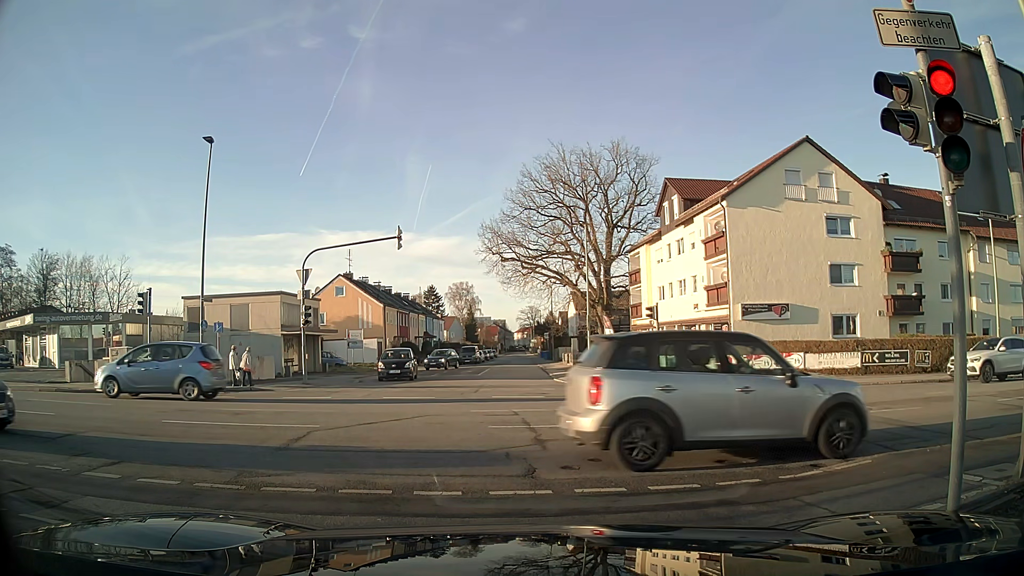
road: tertiary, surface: asphalt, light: Day
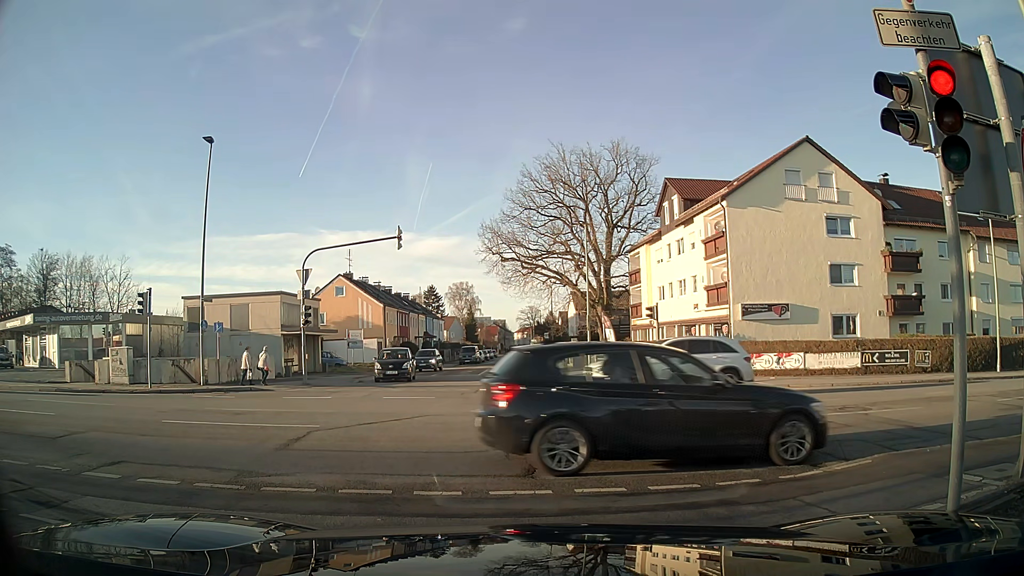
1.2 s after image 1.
(0.0, 0.0) m; 0°
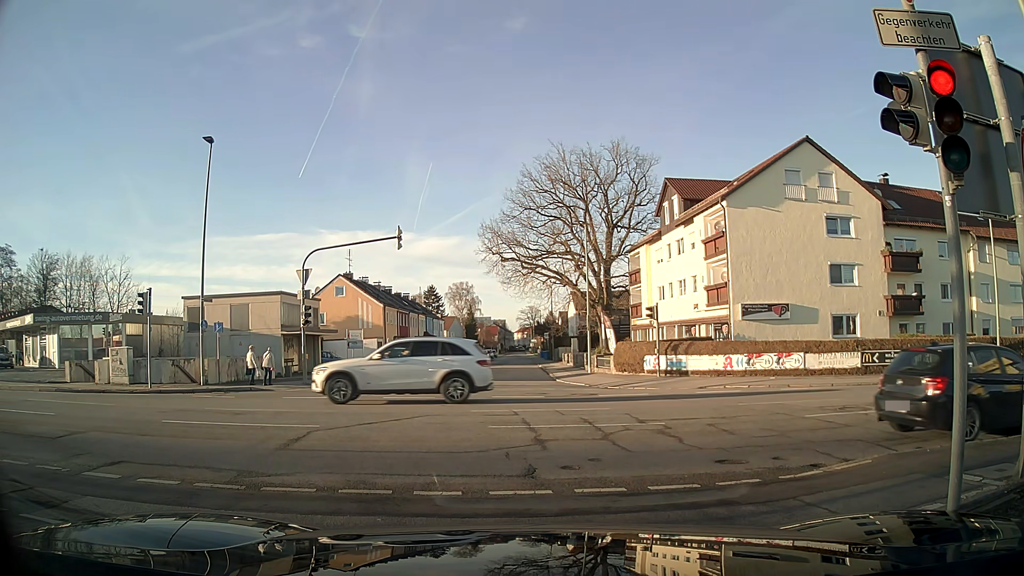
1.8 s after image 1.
(0.0, 0.0) m; 0°
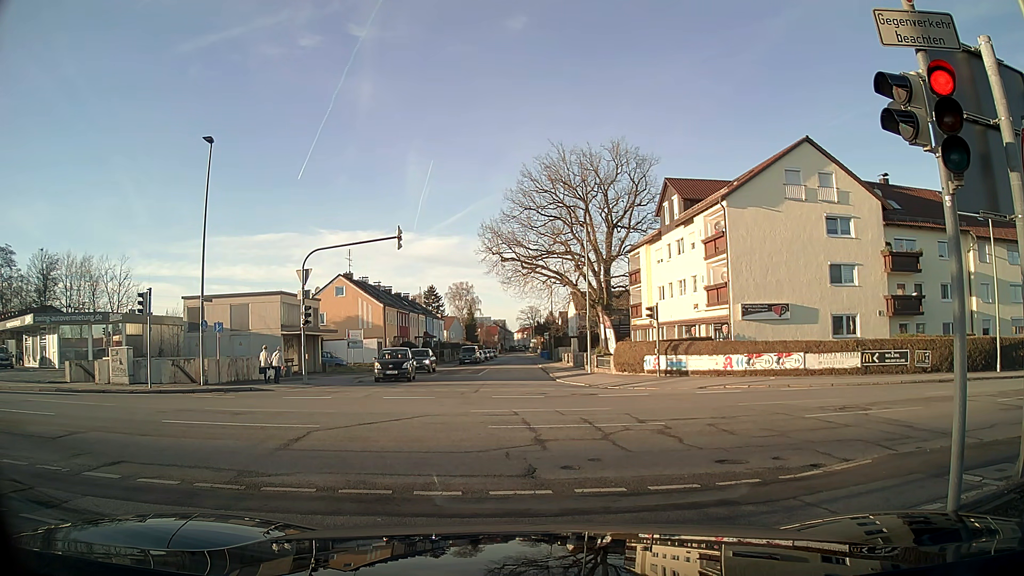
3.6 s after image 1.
(0.0, 0.0) m; 0°
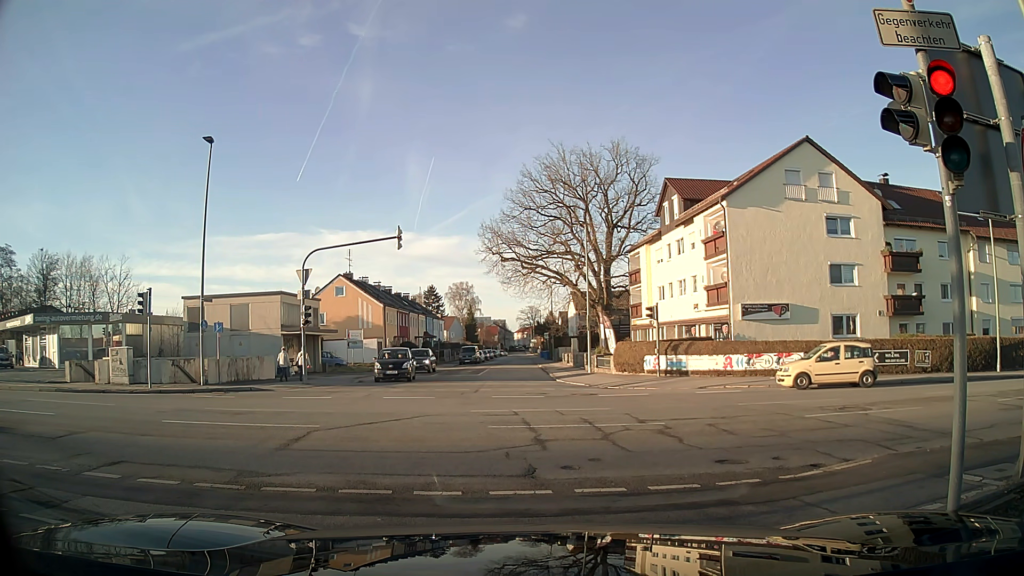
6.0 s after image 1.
(0.0, 0.0) m; 0°
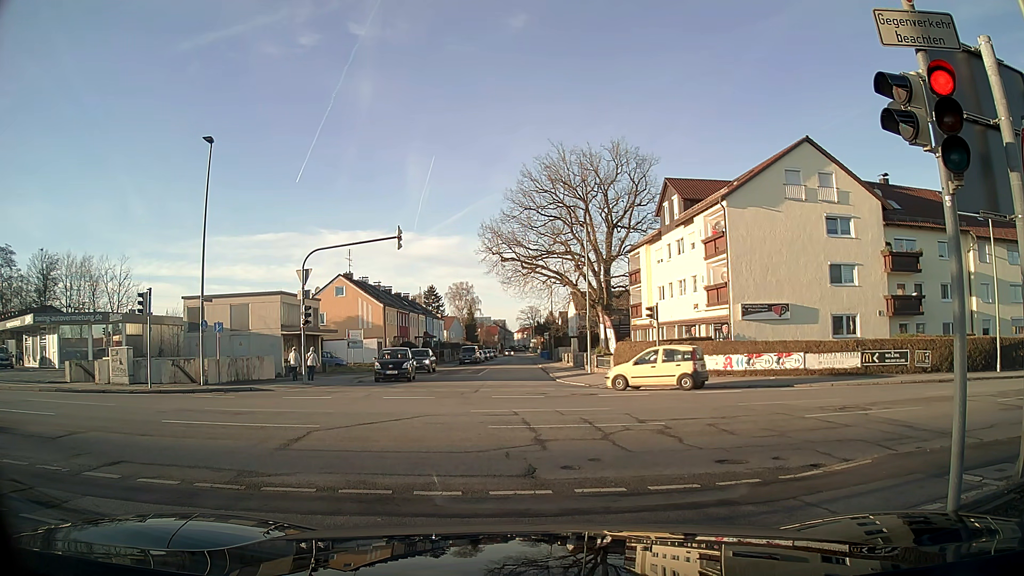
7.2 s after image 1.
(0.0, 0.0) m; 0°
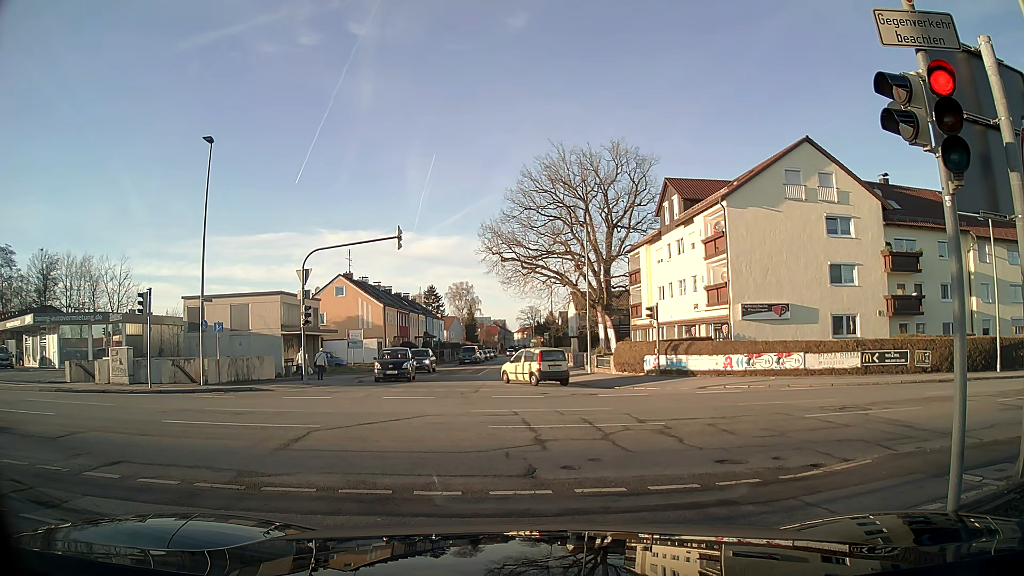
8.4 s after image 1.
(0.0, 0.0) m; 0°
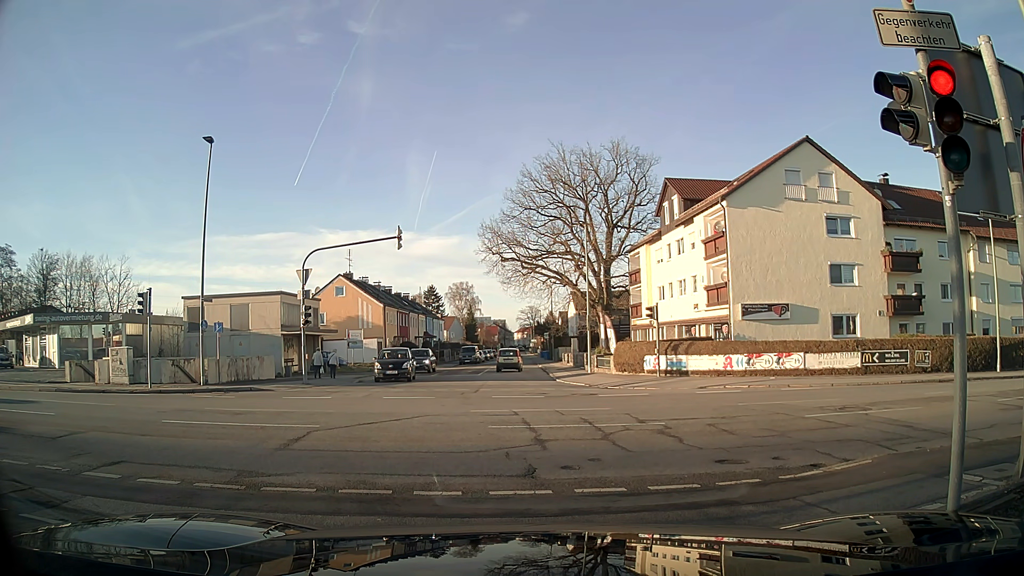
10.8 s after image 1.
(0.0, 0.0) m; 0°
